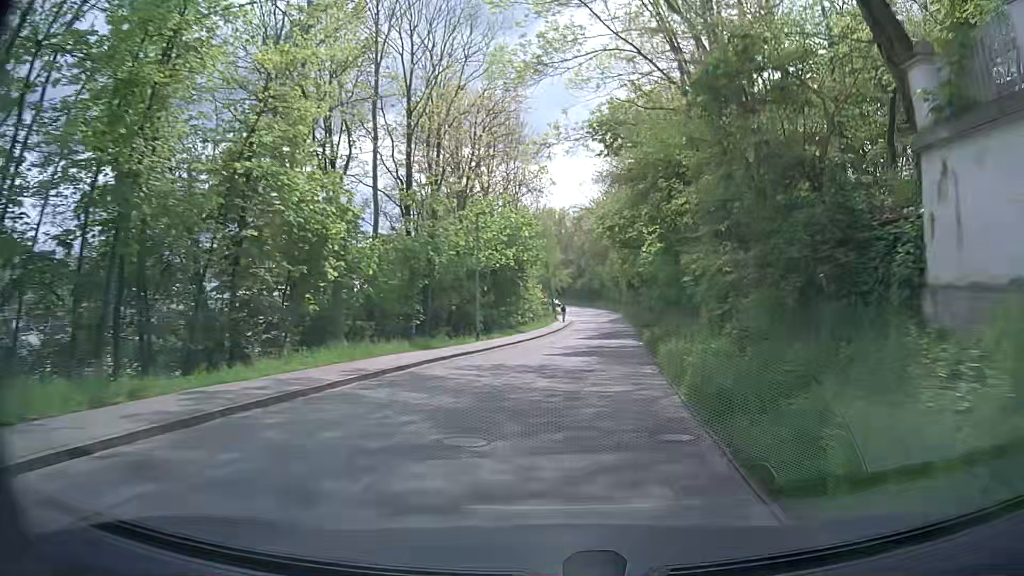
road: residential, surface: paved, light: Day
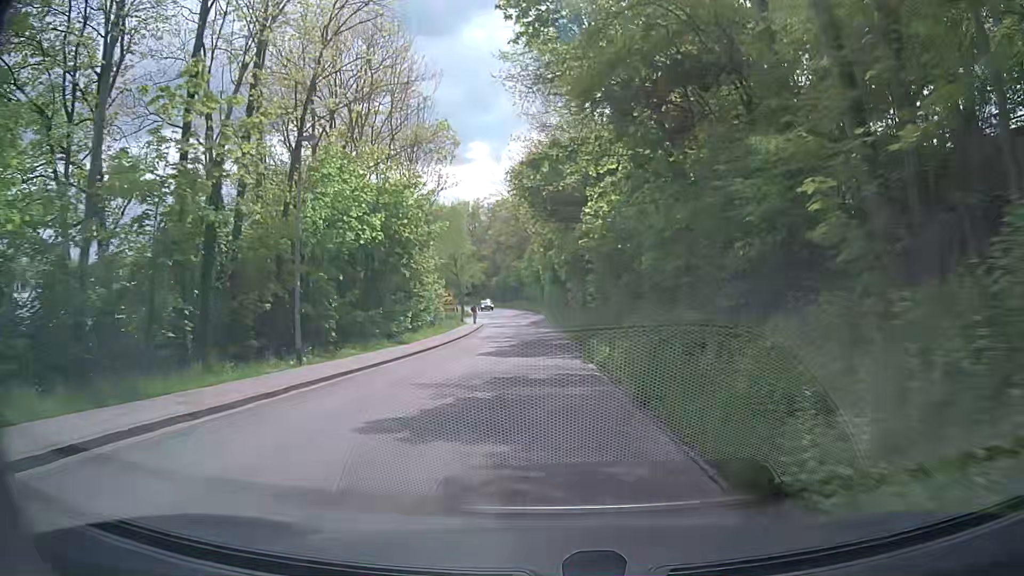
(+1.0, +14.5) m; +8°
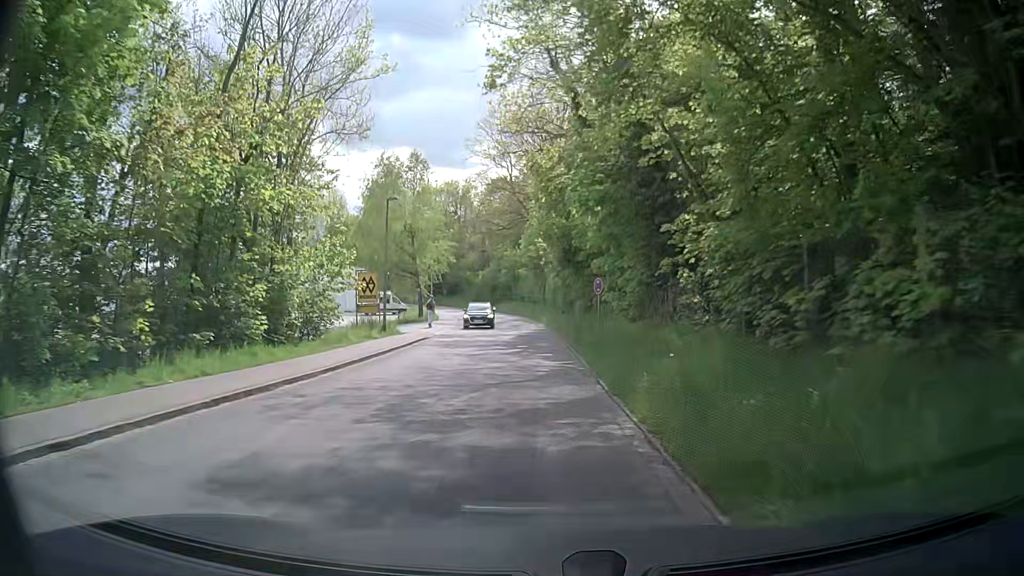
(-0.6, +28.5) m; -1°
(0, +10) (0, +20) (0, +30) (-1, +40) (-1, +50) (-2, +60) (-4, +70) (-6, +79) (-9, +89) (-13, +98) m
